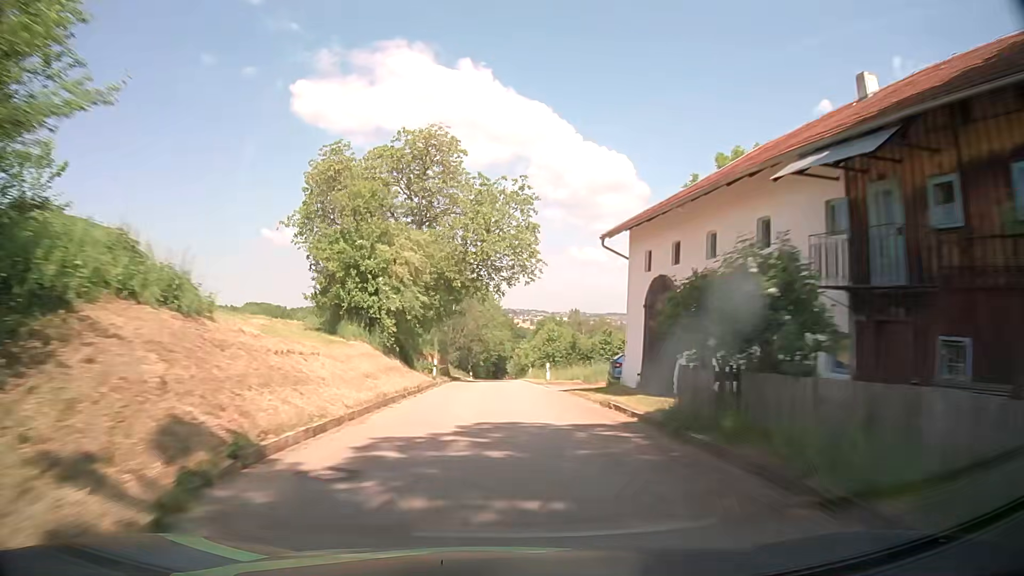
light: Day
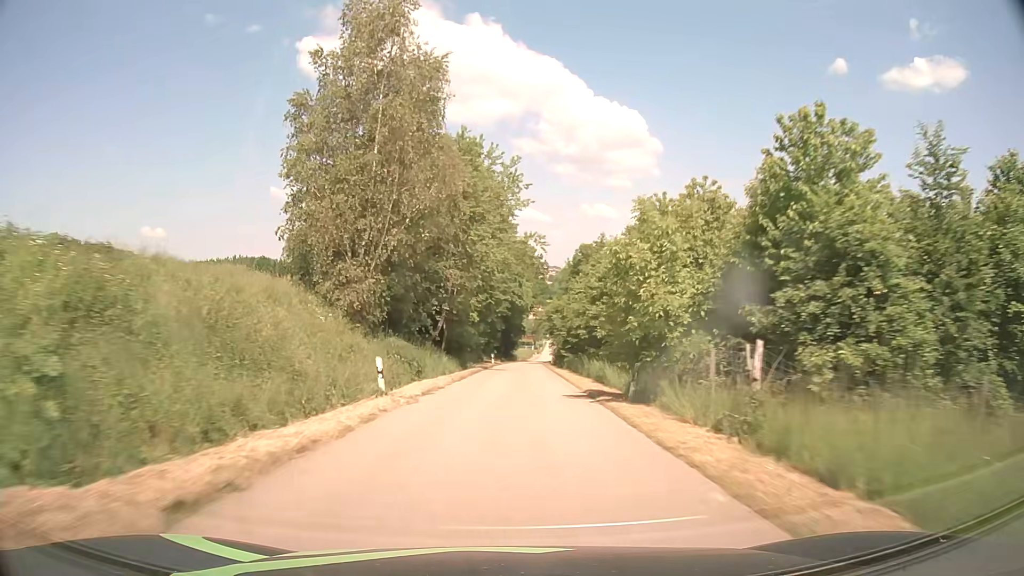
(-0.7, +62.8) m; -1°
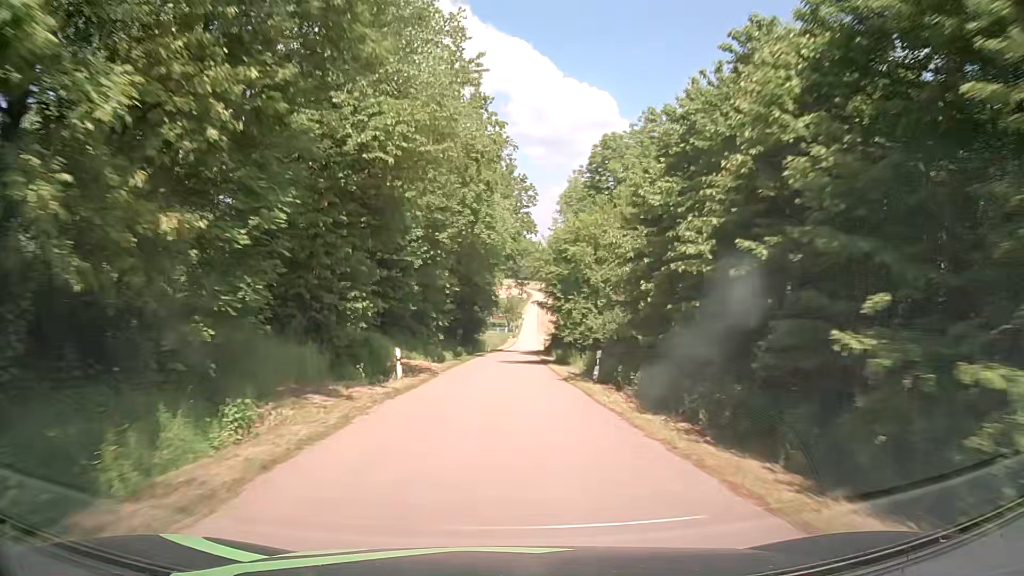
(+1.1, +46.0) m; +3°
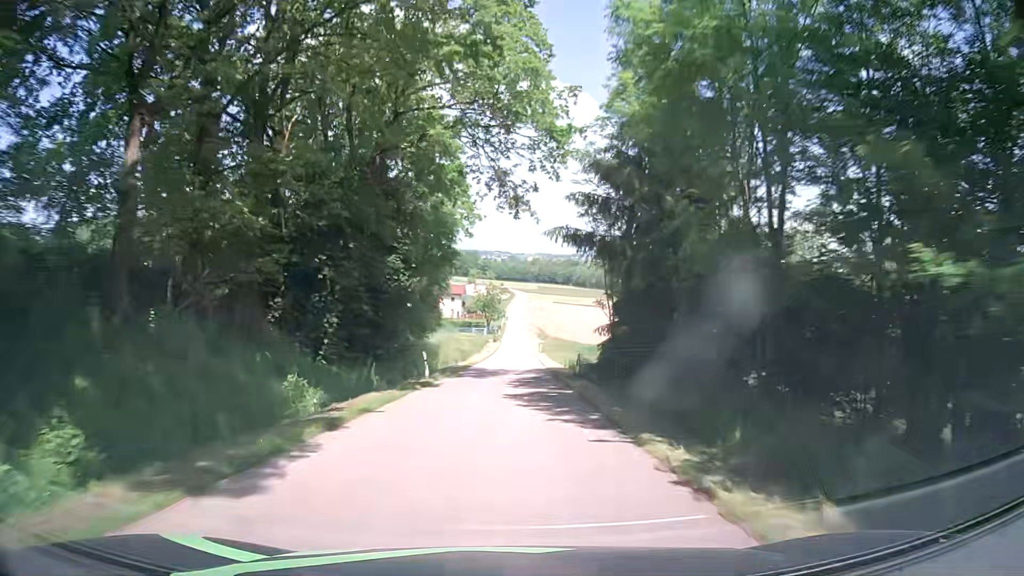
(+0.4, +44.7) m; +1°
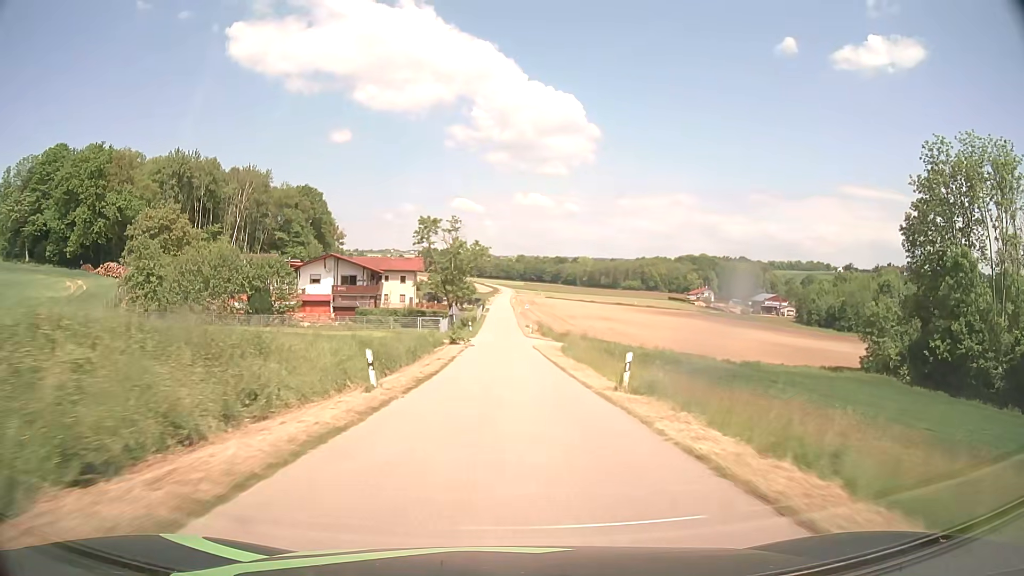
(+1.3, +60.3) m; +2°
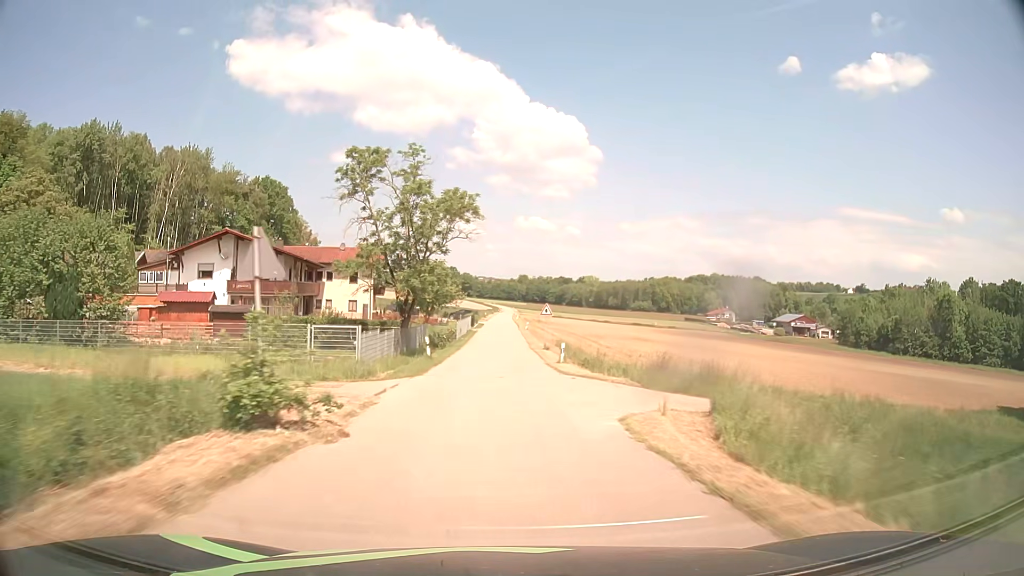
(+0.1, +36.5) m; 0°
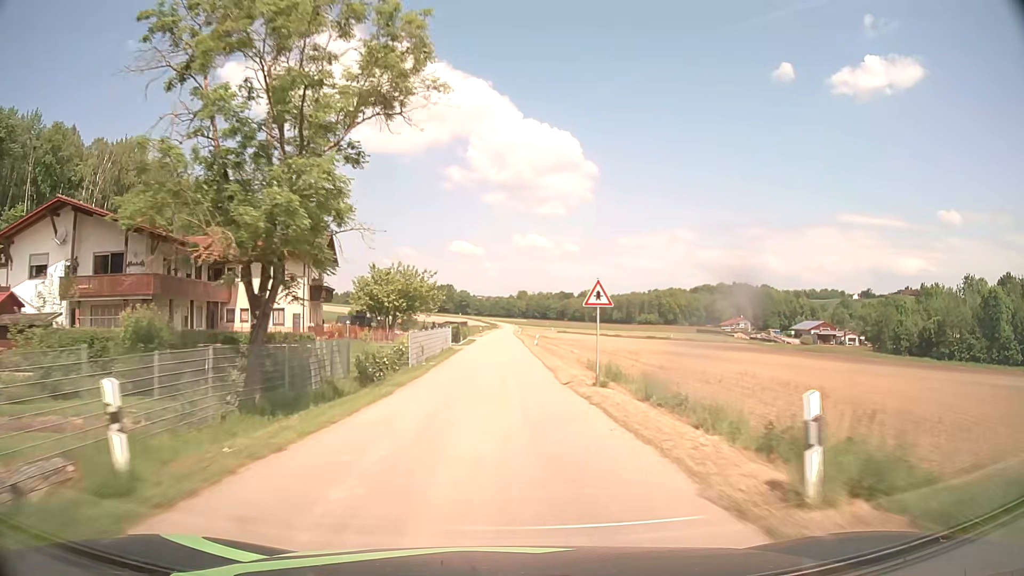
(0.0, +24.5) m; 0°
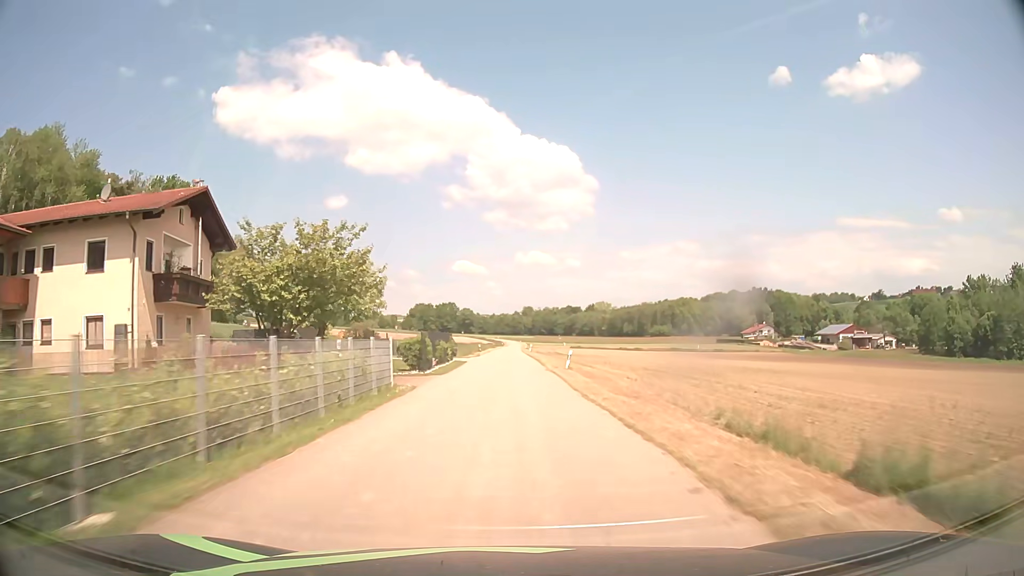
(-0.1, +24.6) m; 0°
(0, +10) (0, +20) (0, +30) (0, +40) (0, +50) (0, +60) (0, +70) (0, +80) (0, +90) (0, +100) m
